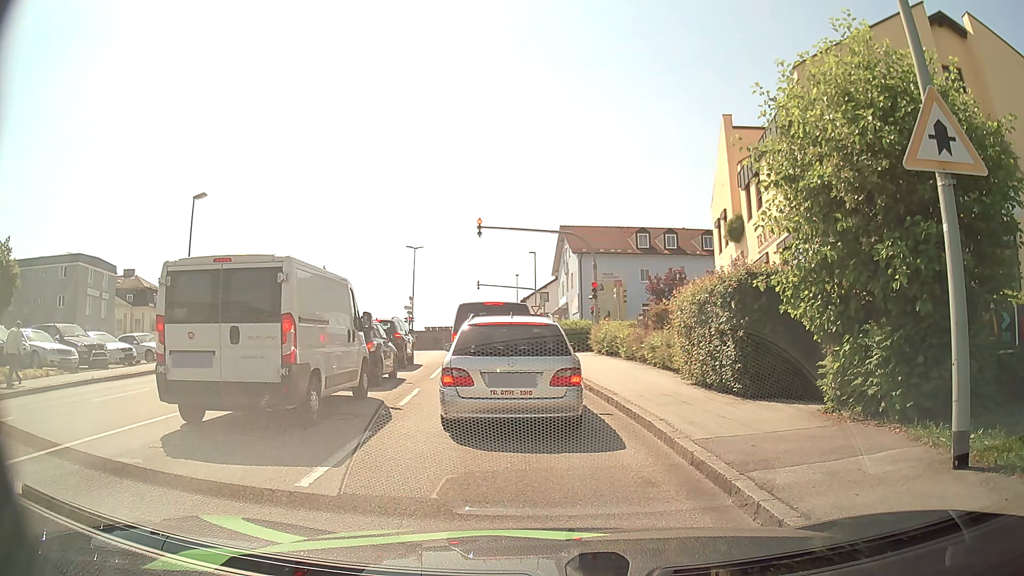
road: tertiary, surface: asphalt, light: Day
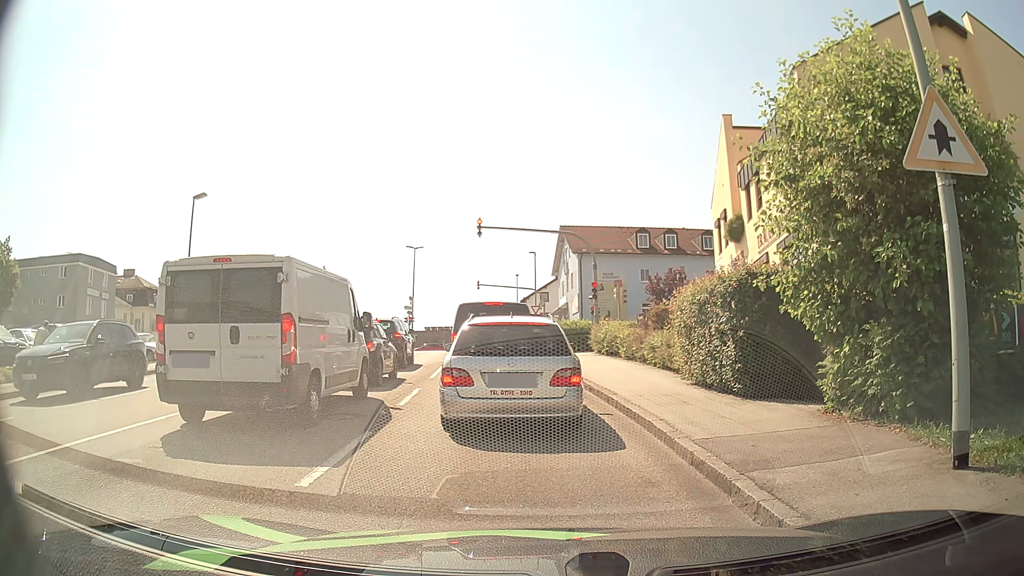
(0.0, 0.0) m; 0°
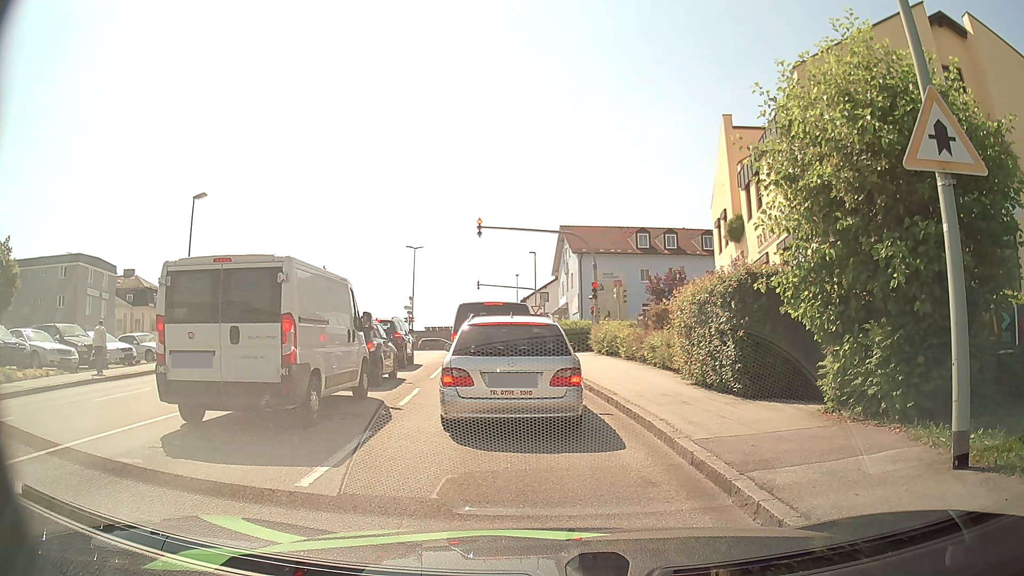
(0.0, 0.0) m; 0°
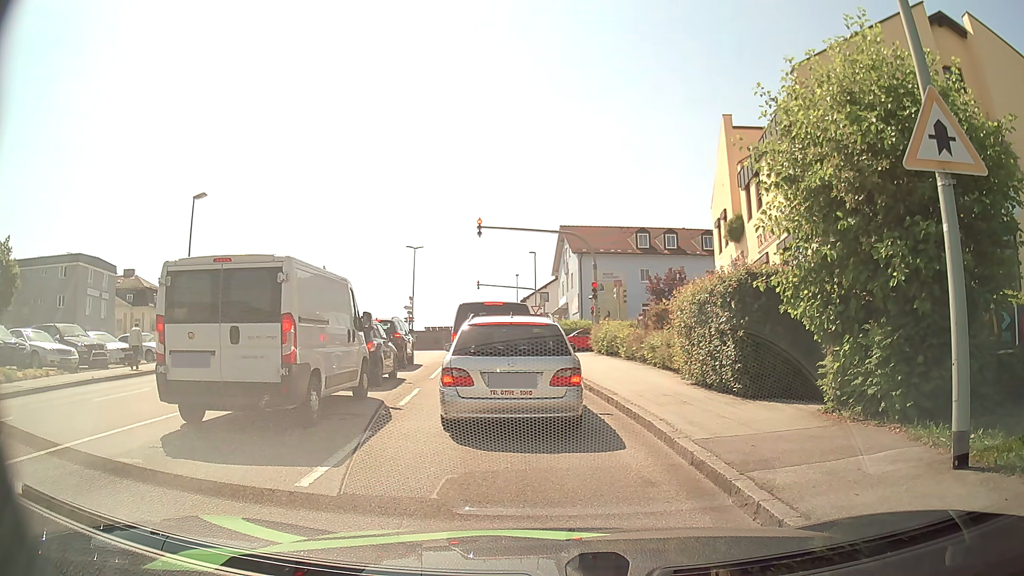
(0.0, 0.0) m; 0°
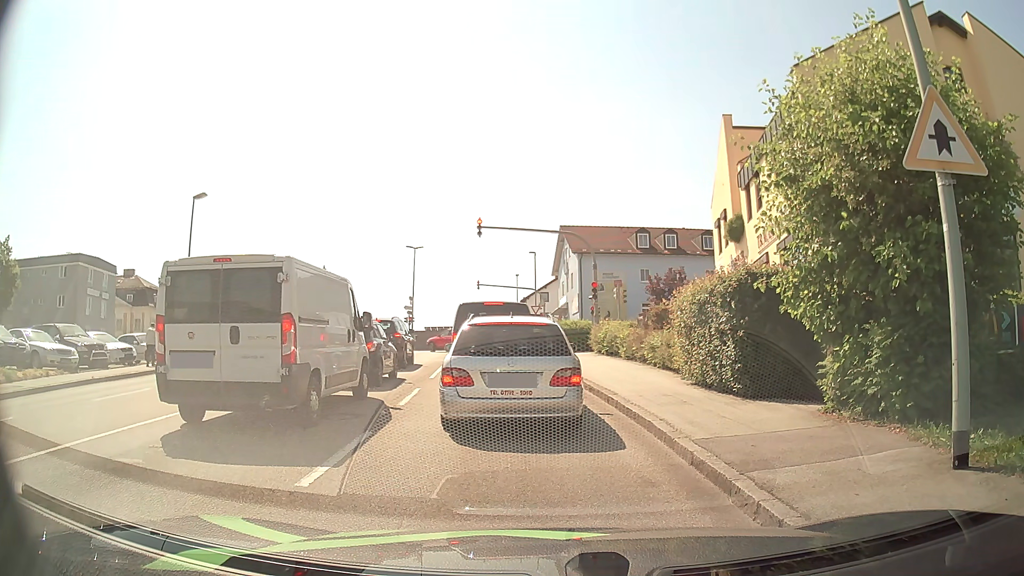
(0.0, 0.0) m; 0°
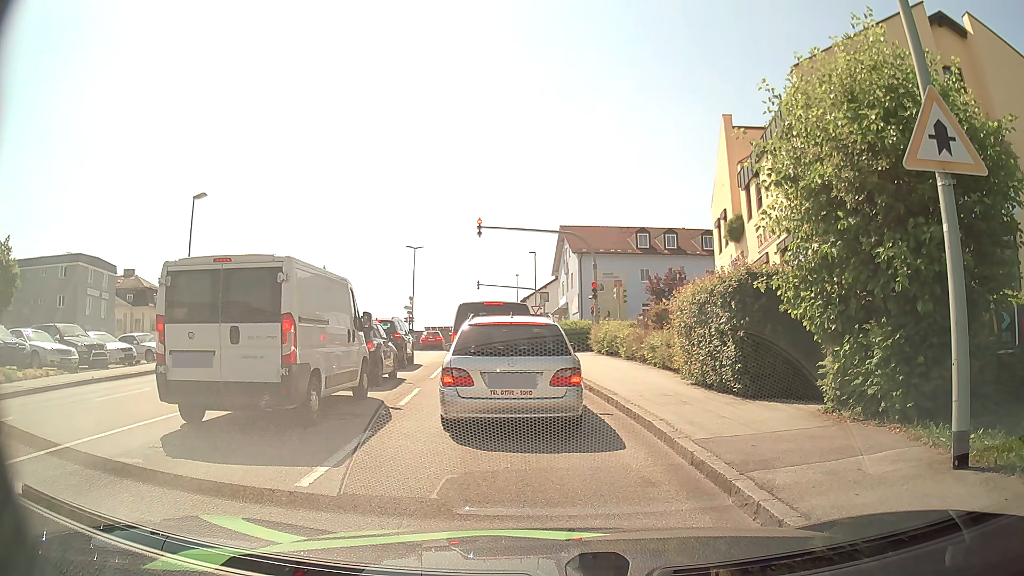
(0.0, 0.0) m; 0°
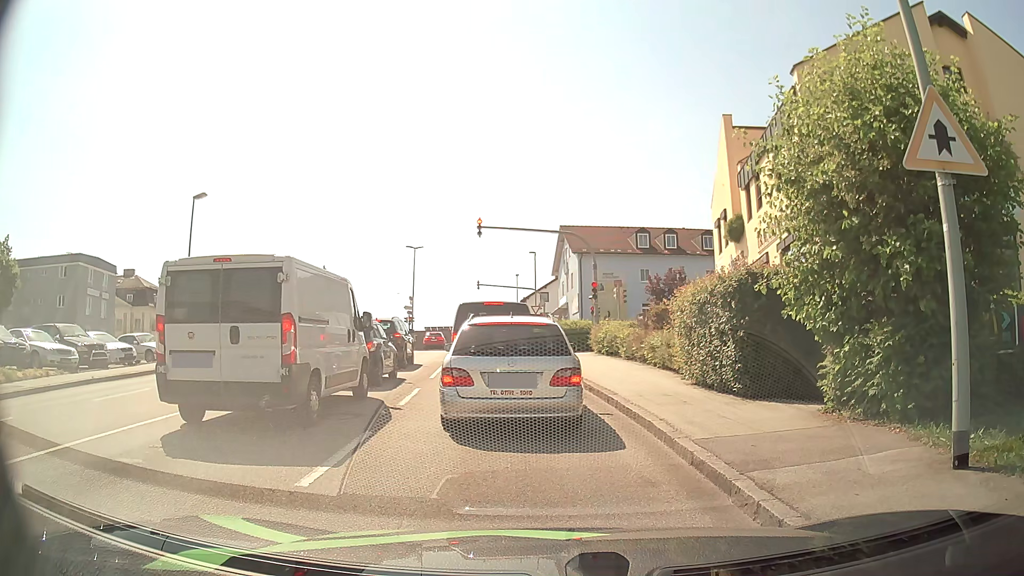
(0.0, 0.0) m; 0°
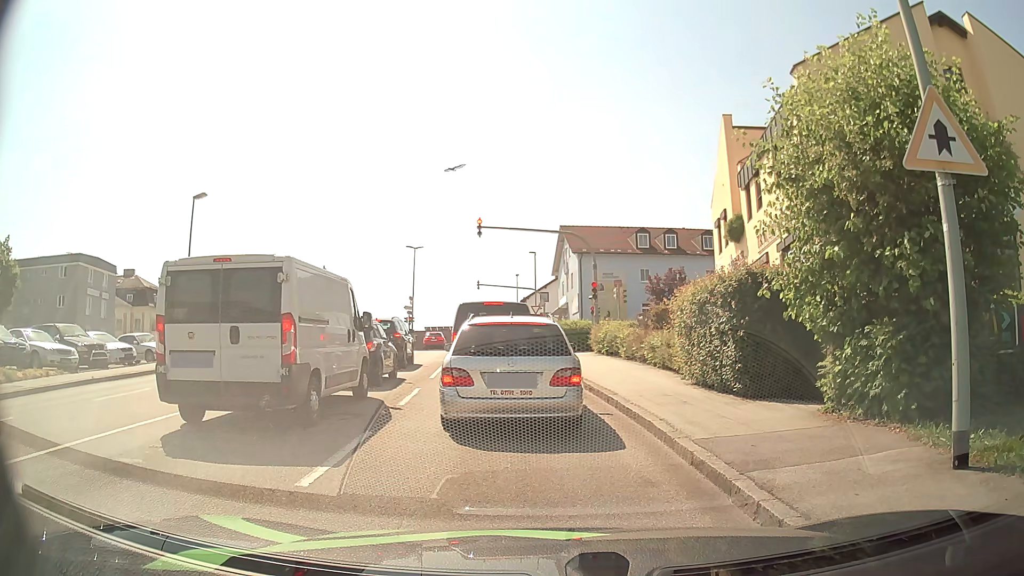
(0.0, 0.0) m; 0°
(0, +10) (-2, +20) (-3, +30) (0, +39) (+9, +43) (+19, +43) (+29, +42) (+39, +40) (+49, +38) (+58, +35) m
